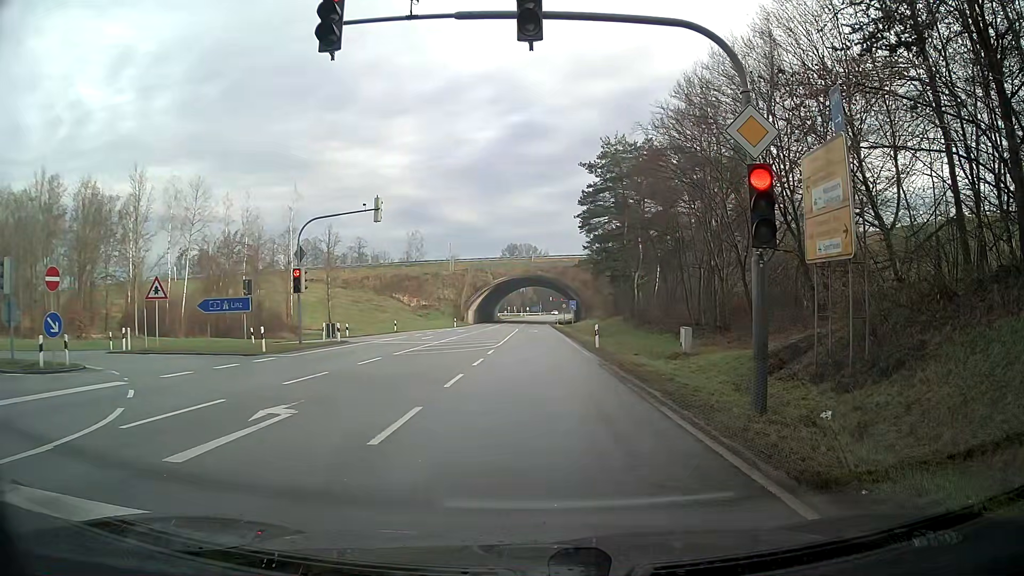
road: secondary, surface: asphalt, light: Day
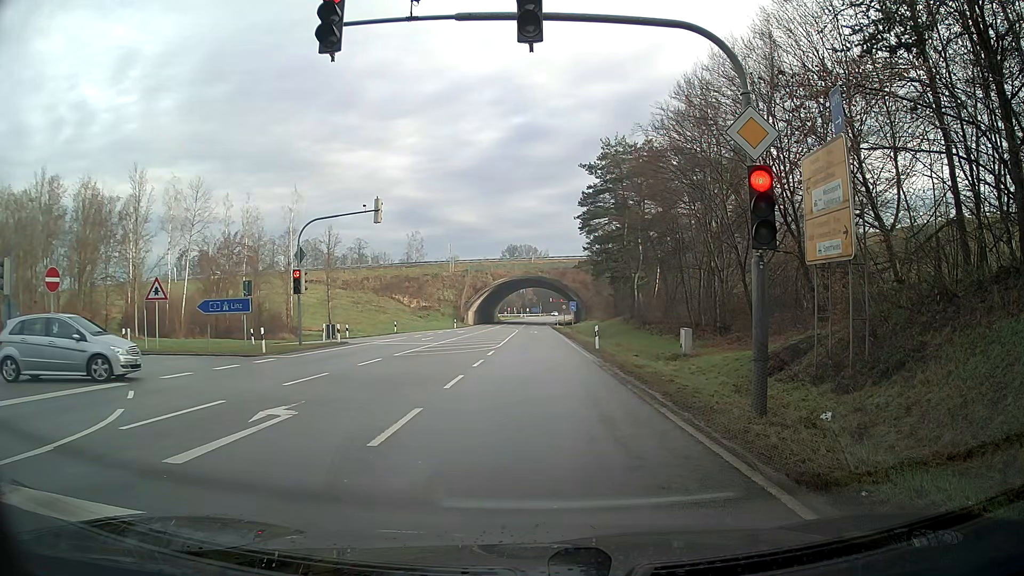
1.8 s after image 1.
(0.0, +0.1) m; 0°
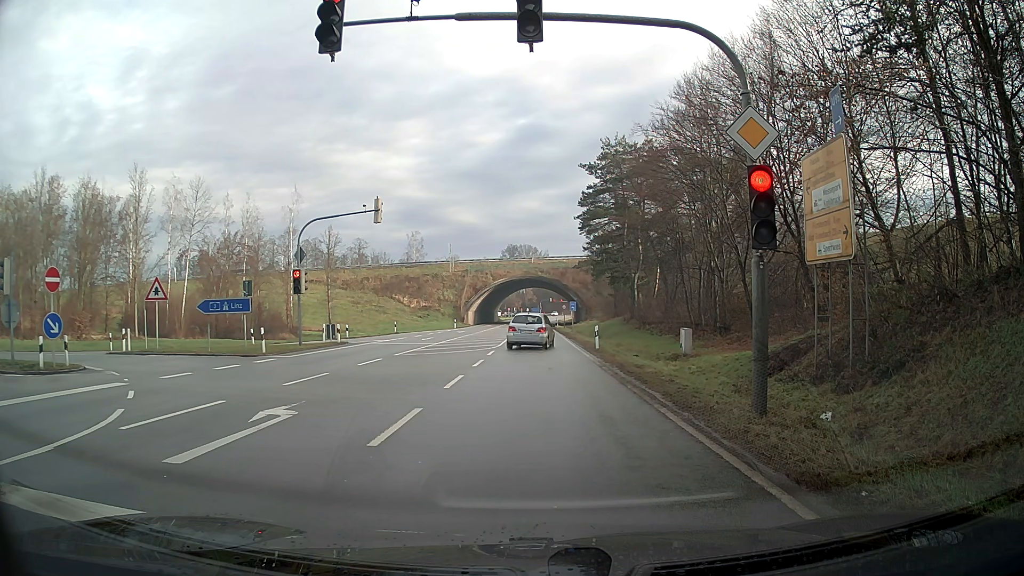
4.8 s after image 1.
(0.0, 0.0) m; 0°
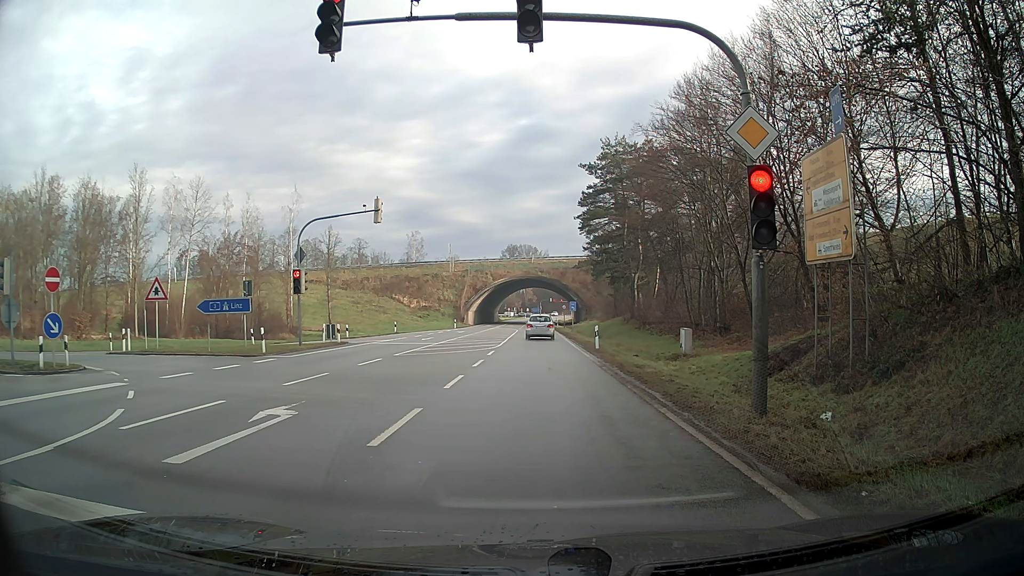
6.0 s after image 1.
(0.0, 0.0) m; 0°
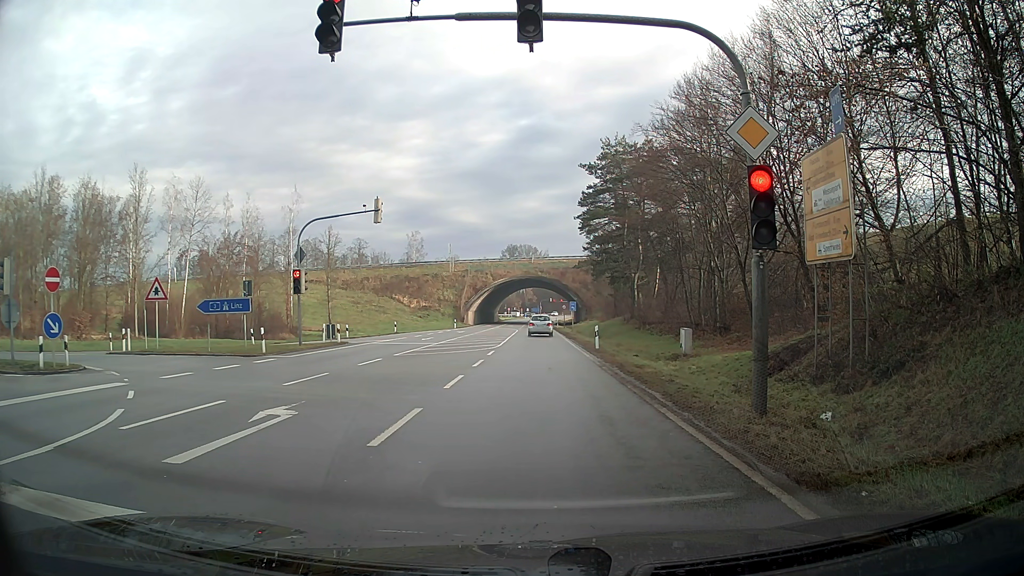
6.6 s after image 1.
(0.0, 0.0) m; 0°
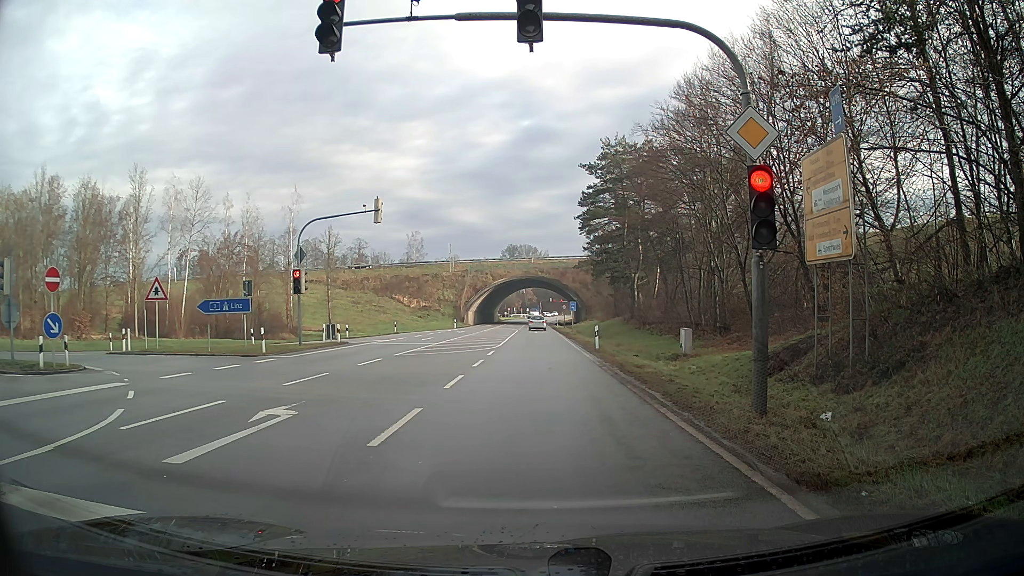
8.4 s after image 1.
(0.0, 0.0) m; 0°
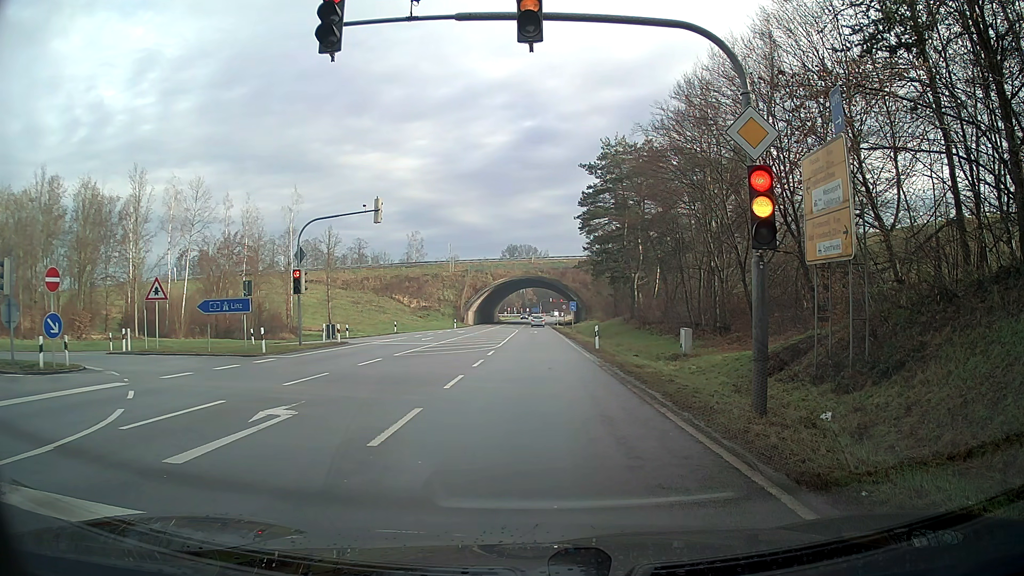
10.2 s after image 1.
(0.0, 0.0) m; 0°
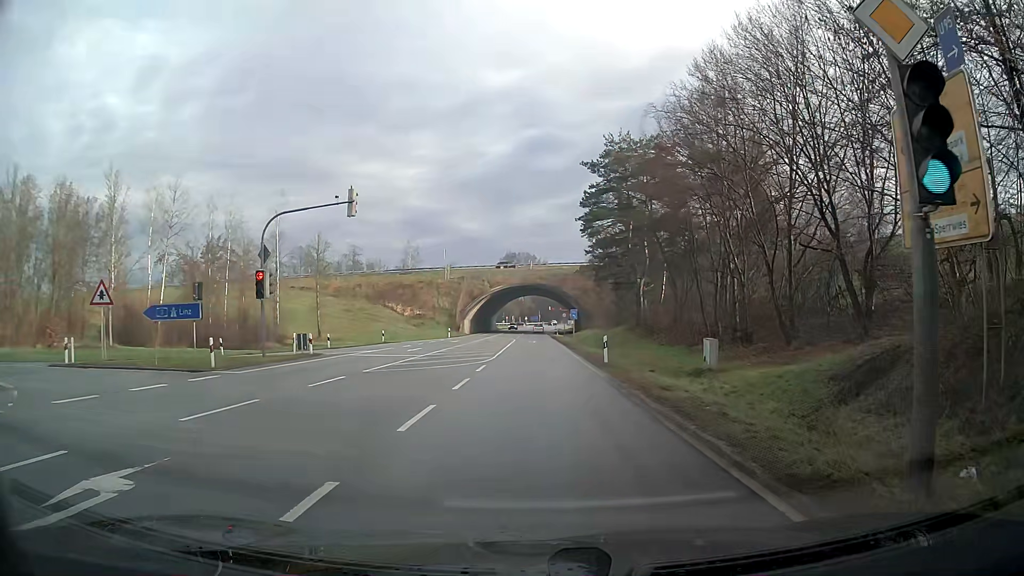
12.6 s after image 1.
(-0.1, +4.9) m; -2°
